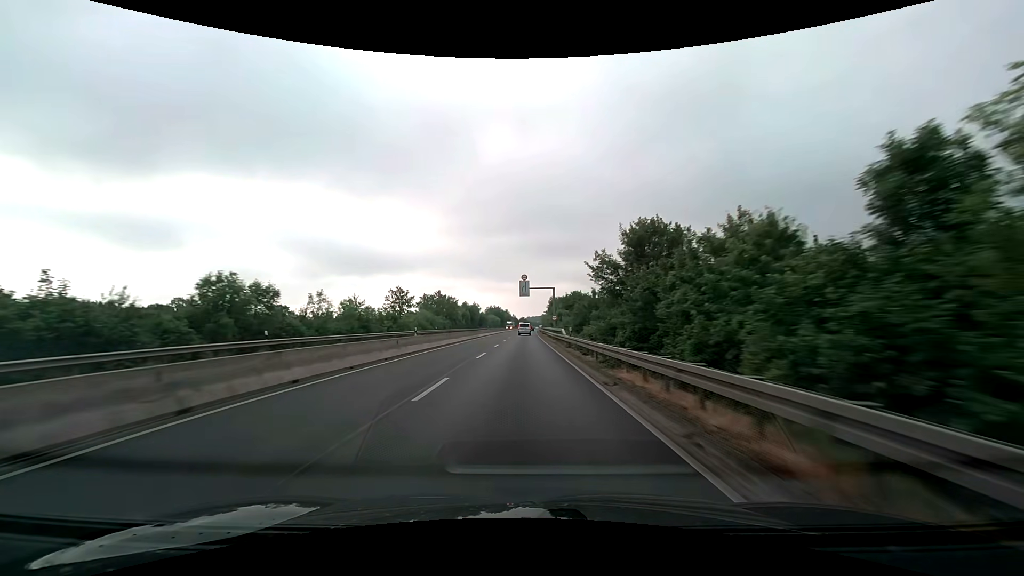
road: trunk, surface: asphalt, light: Day
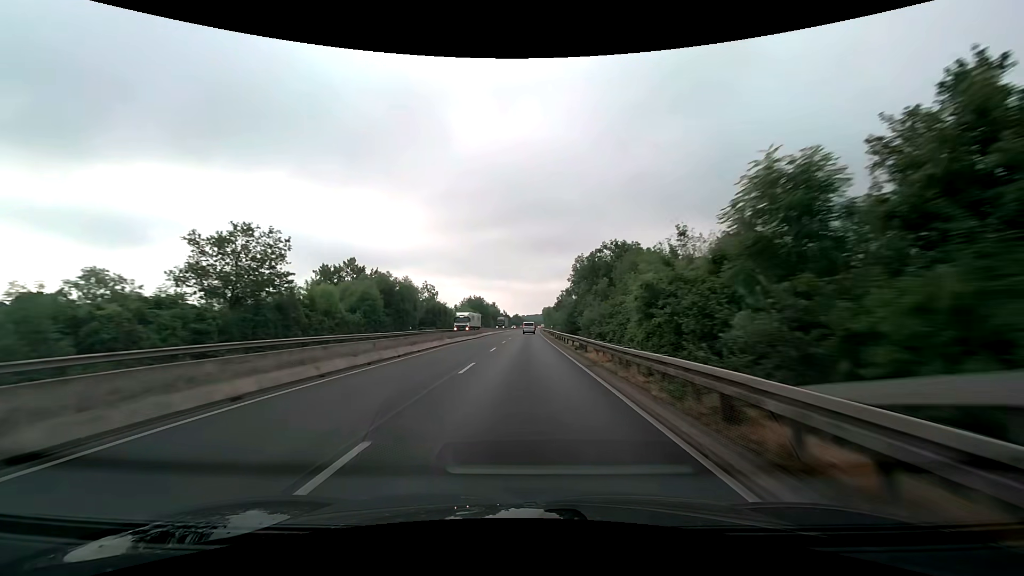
(+0.3, +79.1) m; 0°
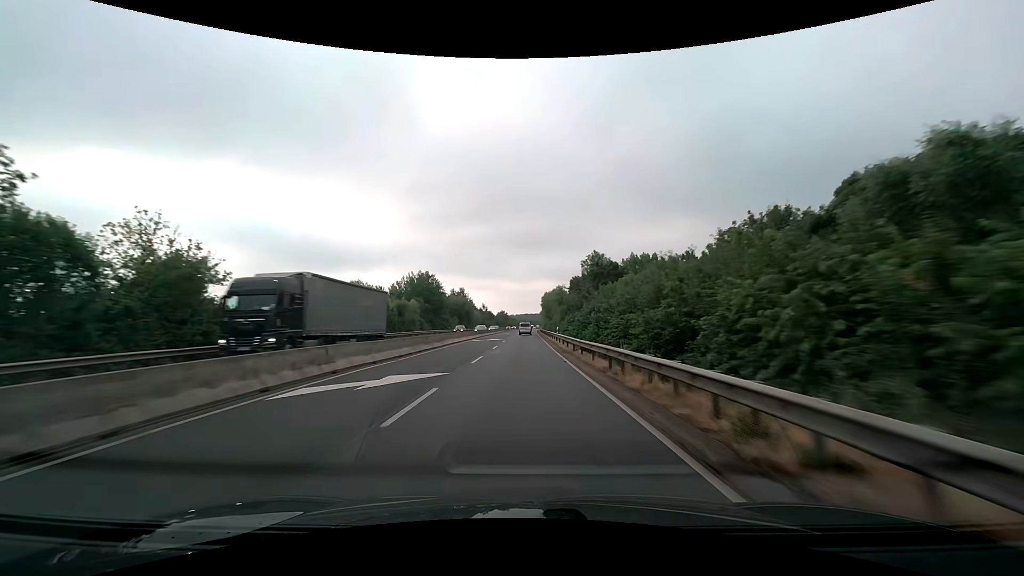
(+1.1, +79.1) m; +2°
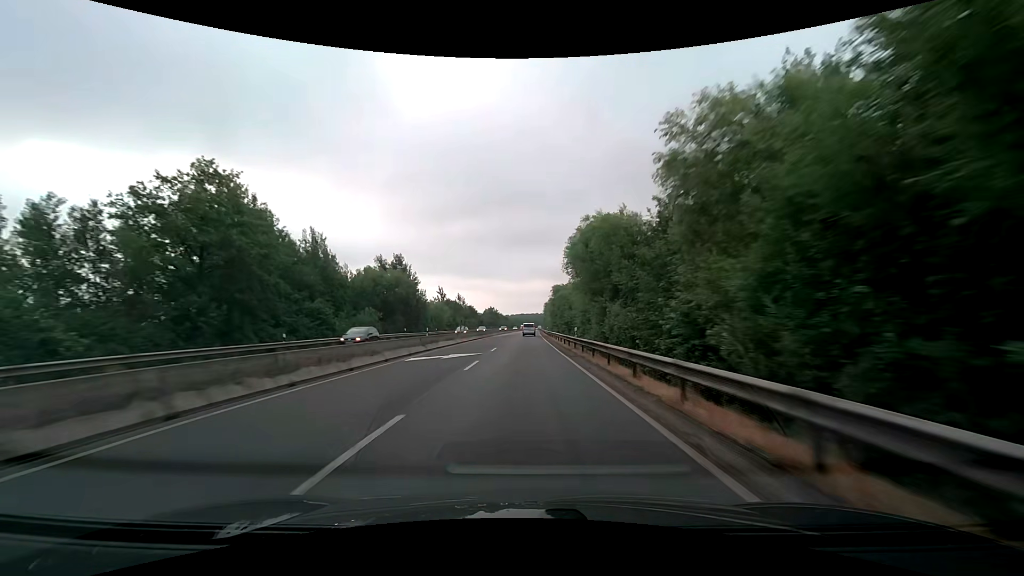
(+0.1, +63.3) m; 0°
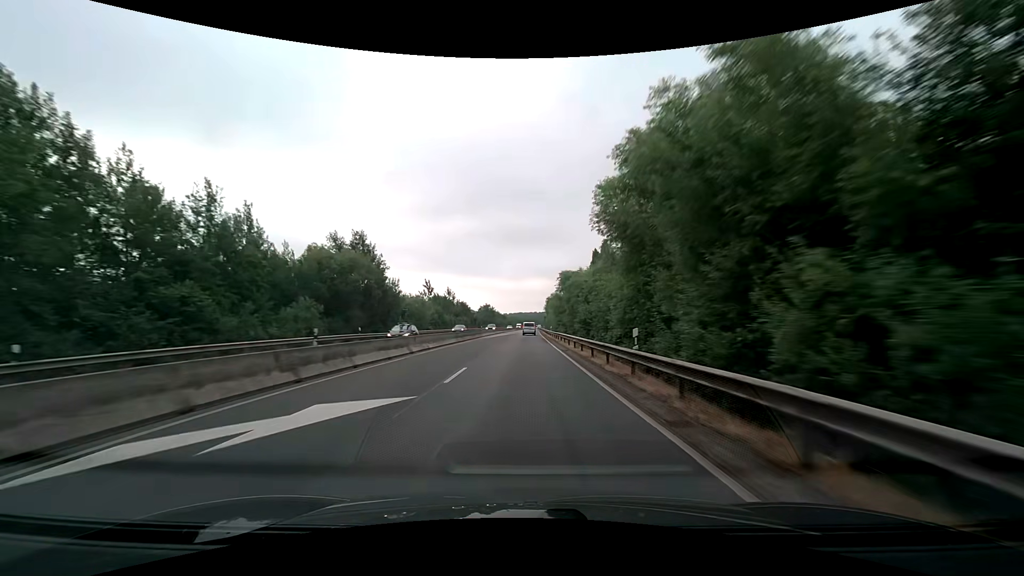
(0.0, +15.8) m; 0°
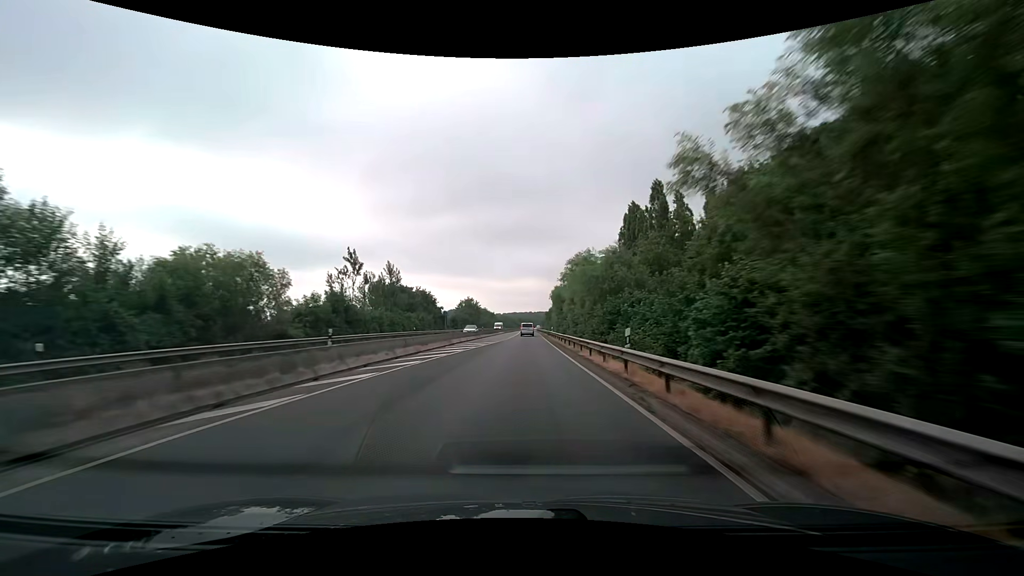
(+0.3, +47.5) m; +1°
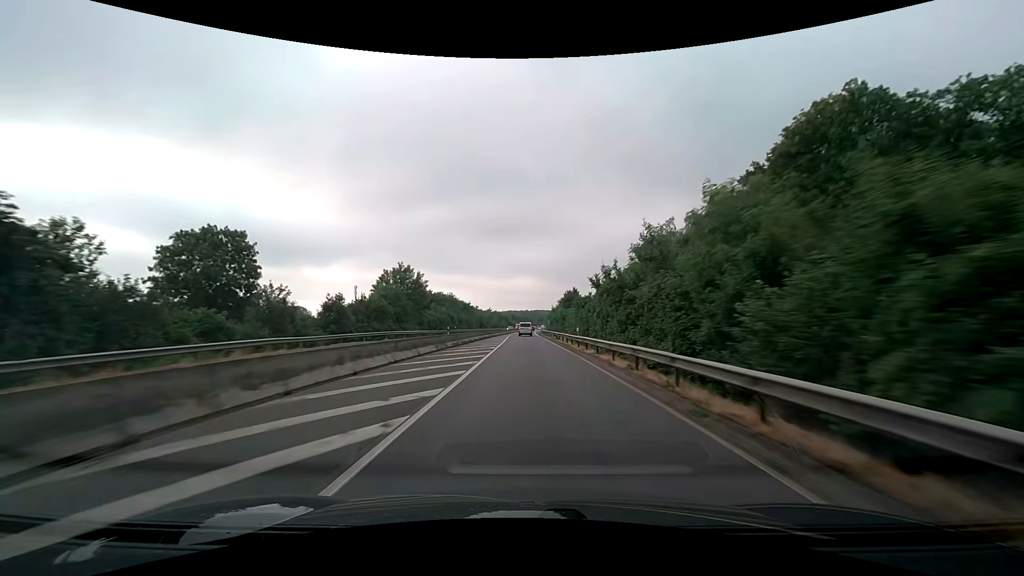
(+0.4, +79.2) m; 0°
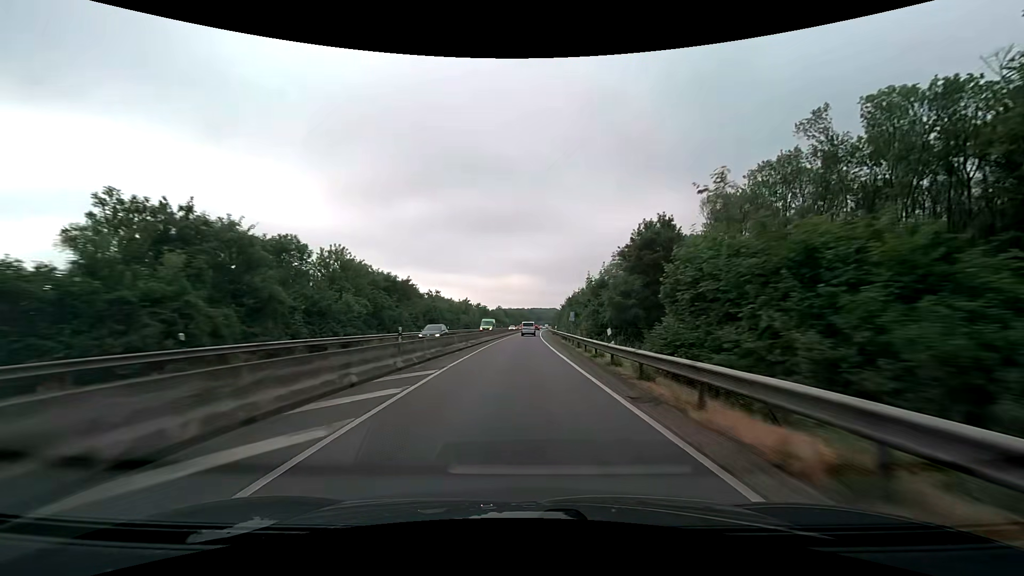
(+0.3, +63.4) m; +1°
(0, +10) (0, +20) (0, +30) (0, +40) (0, +50) (0, +60) (+1, +70) (+1, +80) (+1, +90) (+1, +100) m
